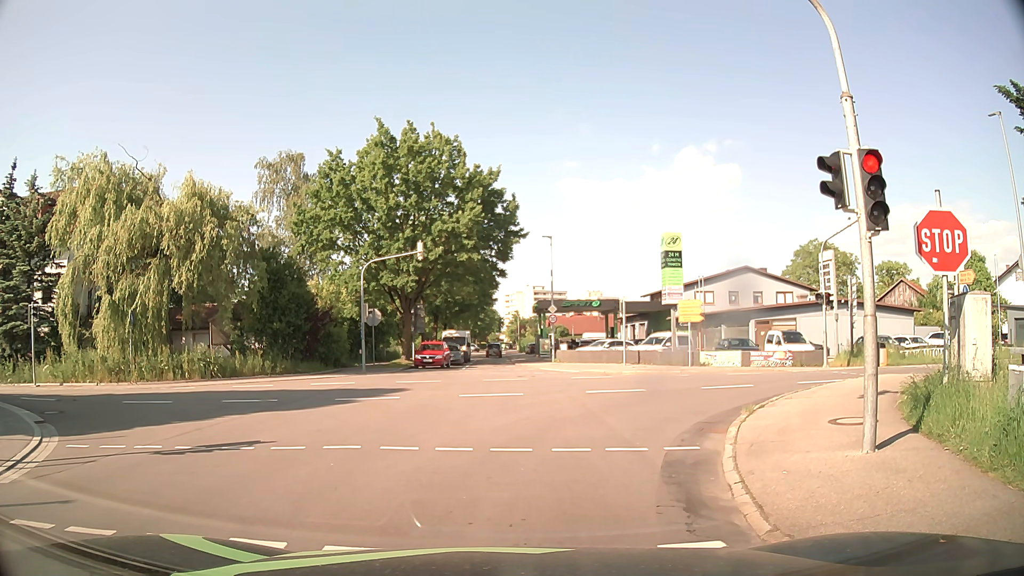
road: tertiary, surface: asphalt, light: Day
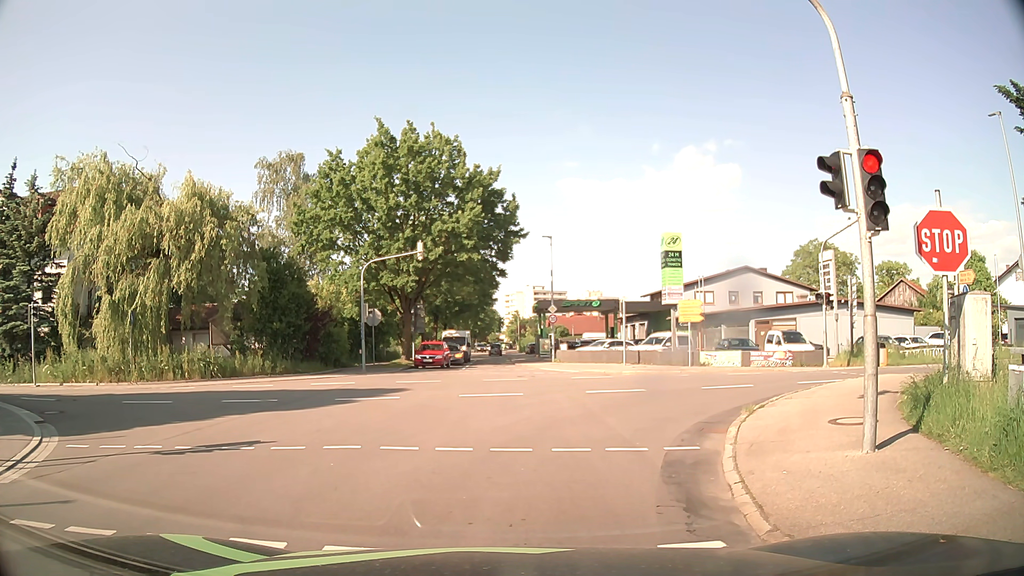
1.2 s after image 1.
(0.0, 0.0) m; 0°
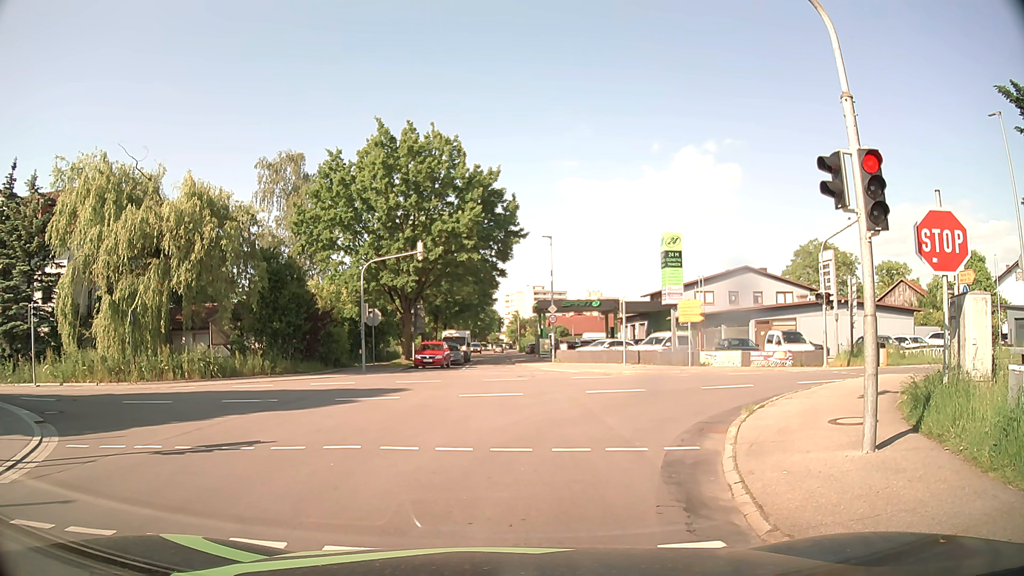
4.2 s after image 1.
(0.0, 0.0) m; 0°
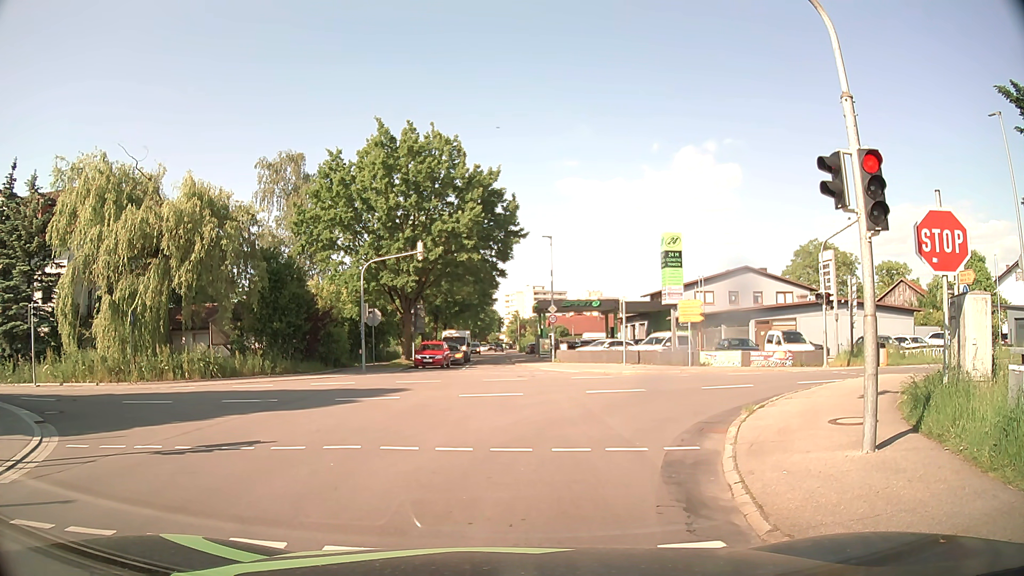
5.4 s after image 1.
(0.0, 0.0) m; 0°
